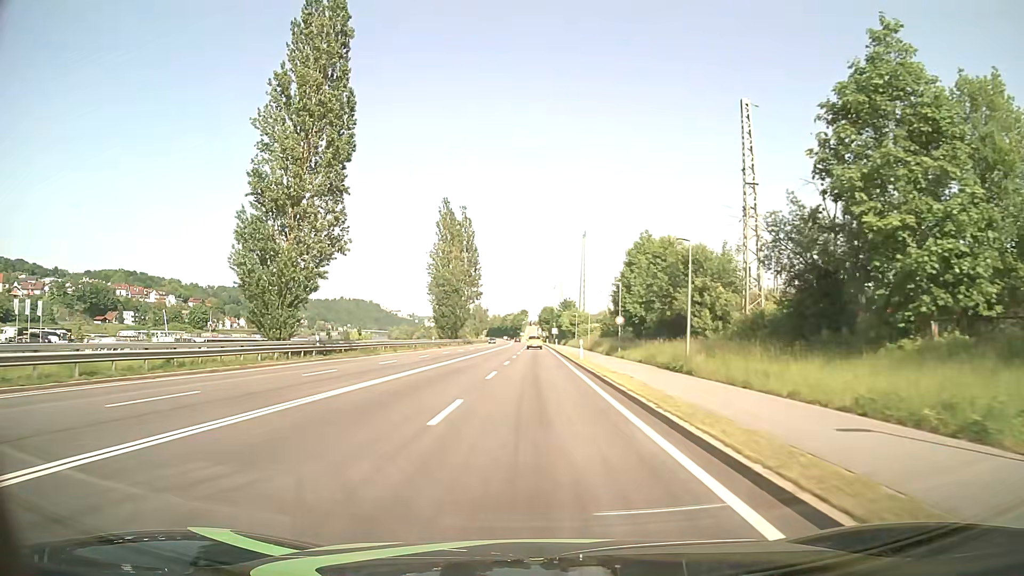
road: primary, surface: asphalt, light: Day
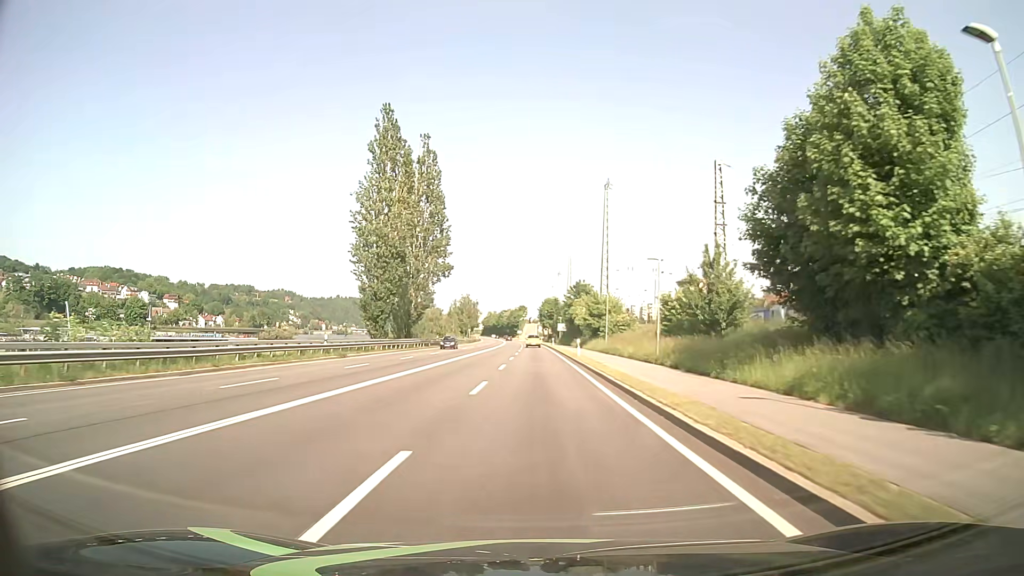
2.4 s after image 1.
(0.0, +42.9) m; 0°
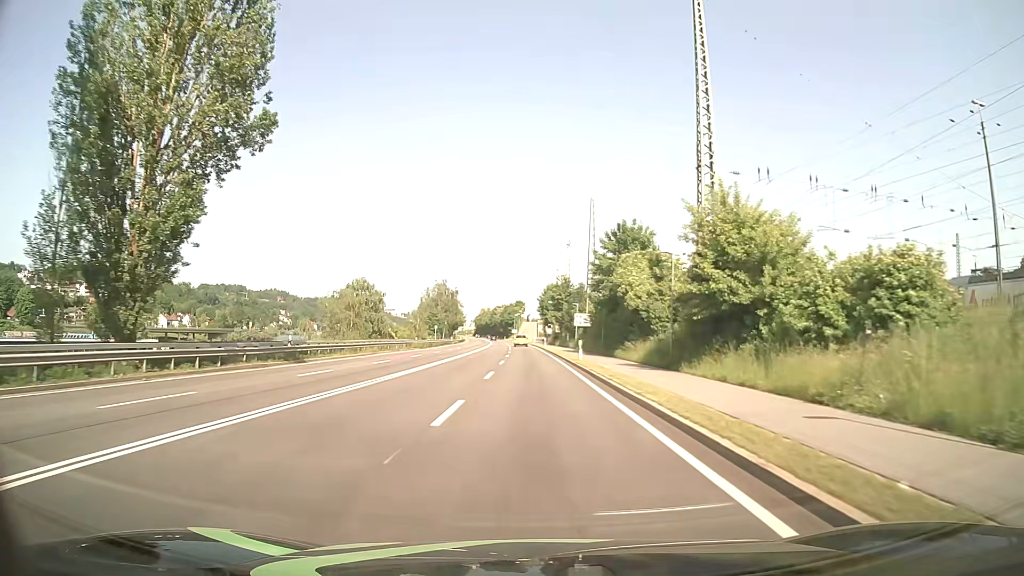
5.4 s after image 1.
(+0.1, +53.7) m; 0°
(0, +10) (0, +20) (0, +30) (0, +40) (0, +50) (-1, +60) (-1, +70) (-1, +80) (-2, +90) (-2, +100) m
